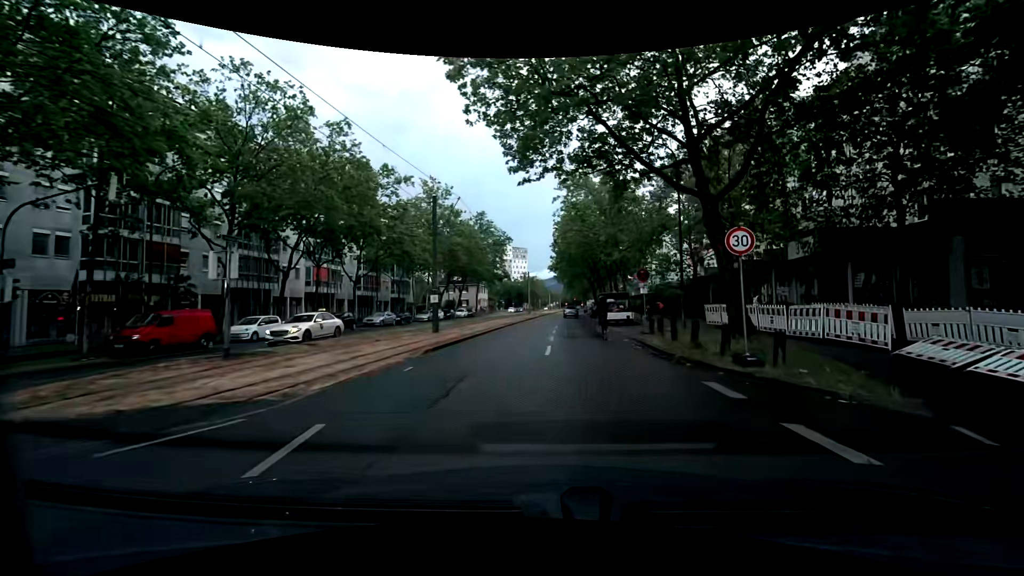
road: tertiary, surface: asphalt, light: Day
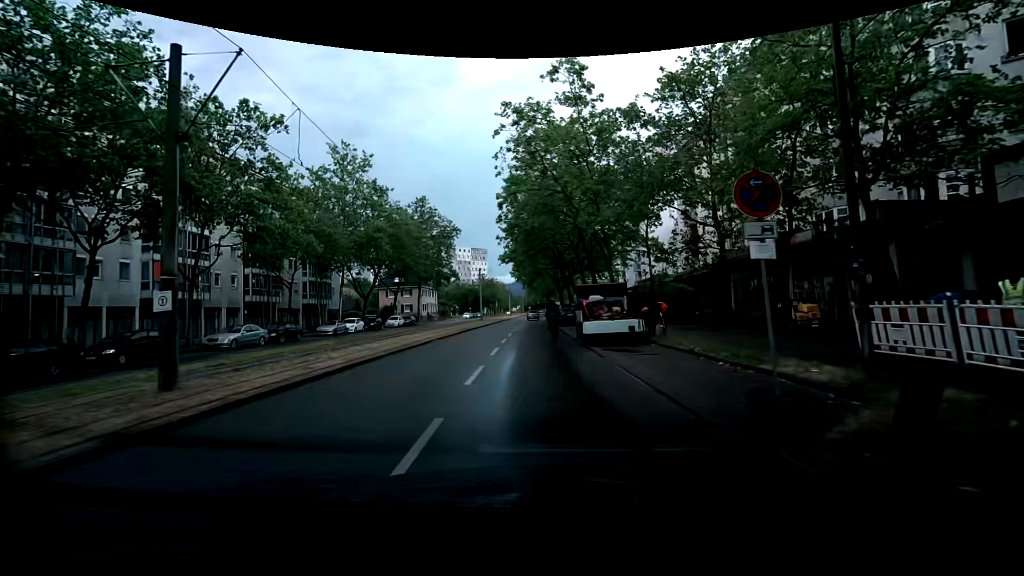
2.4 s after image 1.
(+1.4, +16.3) m; +7°
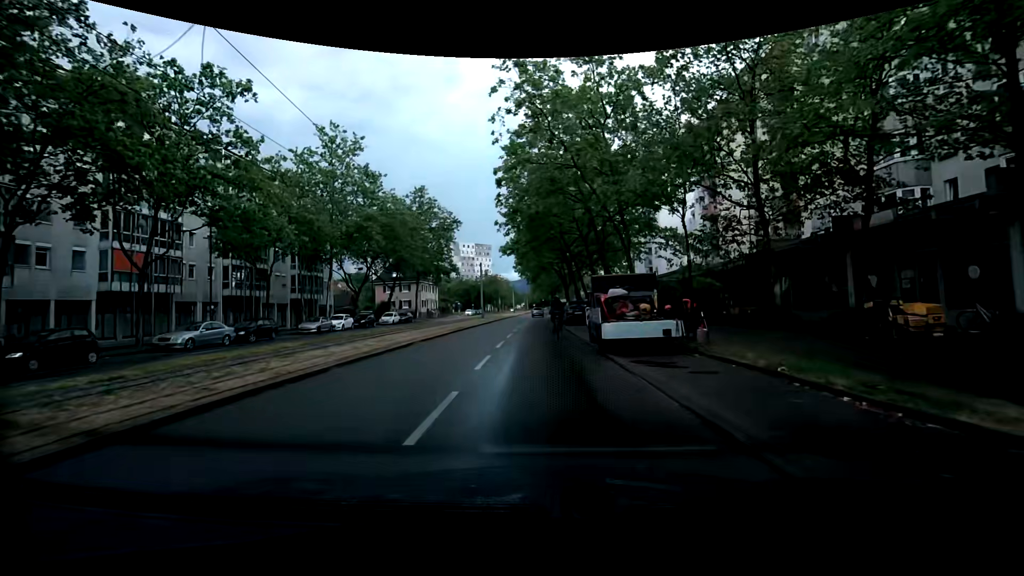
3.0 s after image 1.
(0.0, +4.3) m; -2°
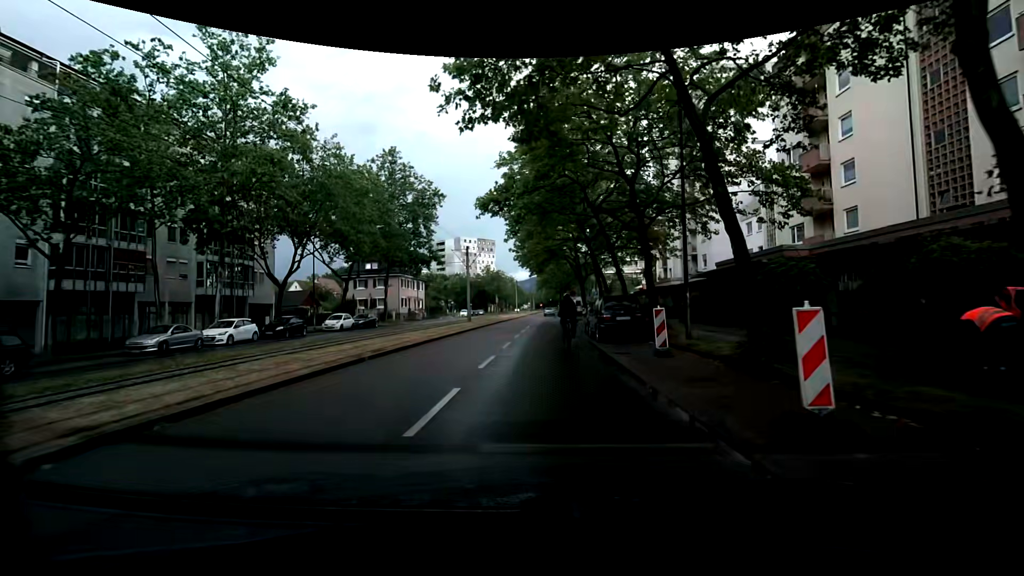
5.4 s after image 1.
(+0.9, +17.5) m; +2°
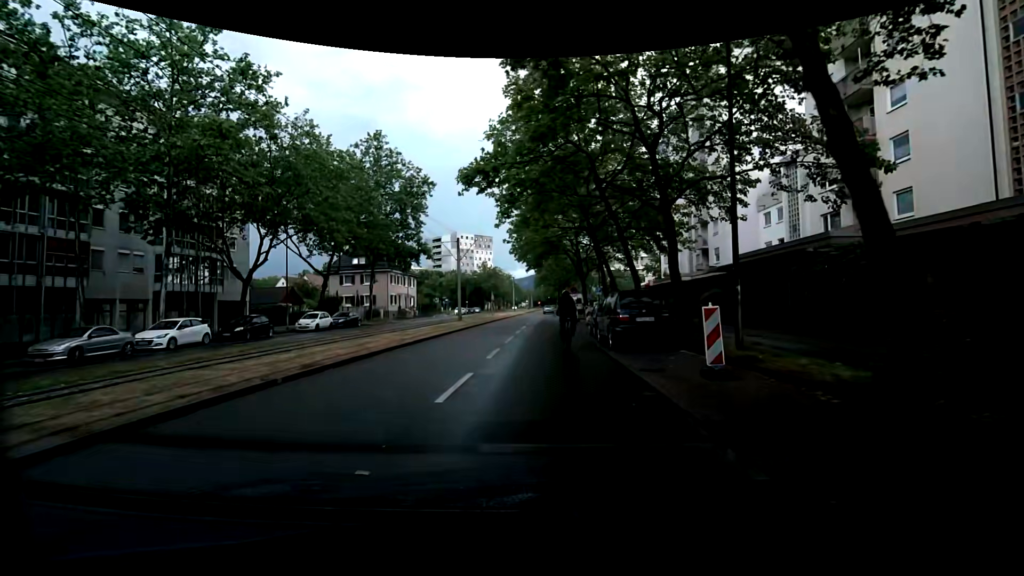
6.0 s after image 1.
(0.0, +4.3) m; -1°
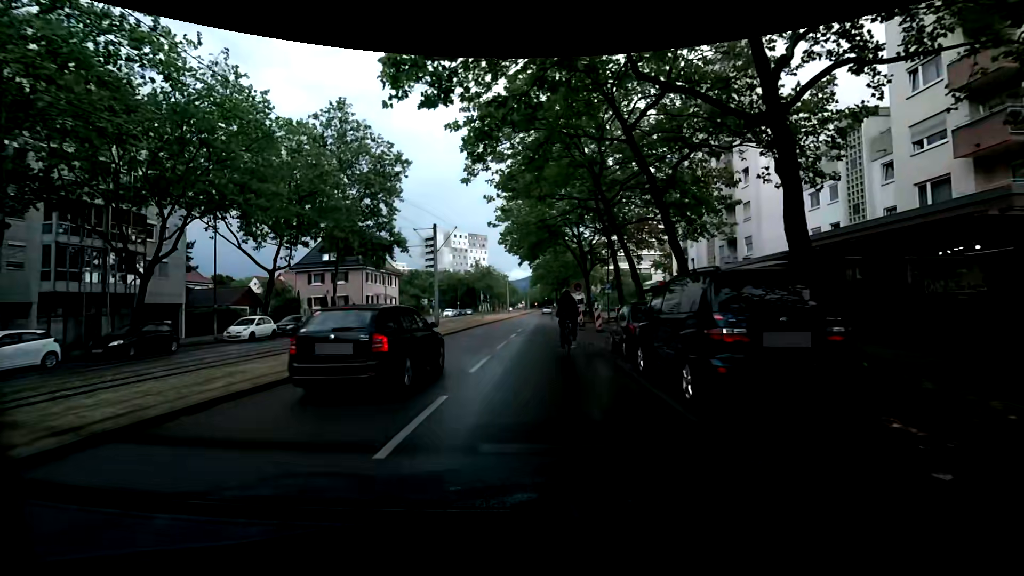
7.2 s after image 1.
(-0.1, +8.2) m; +1°
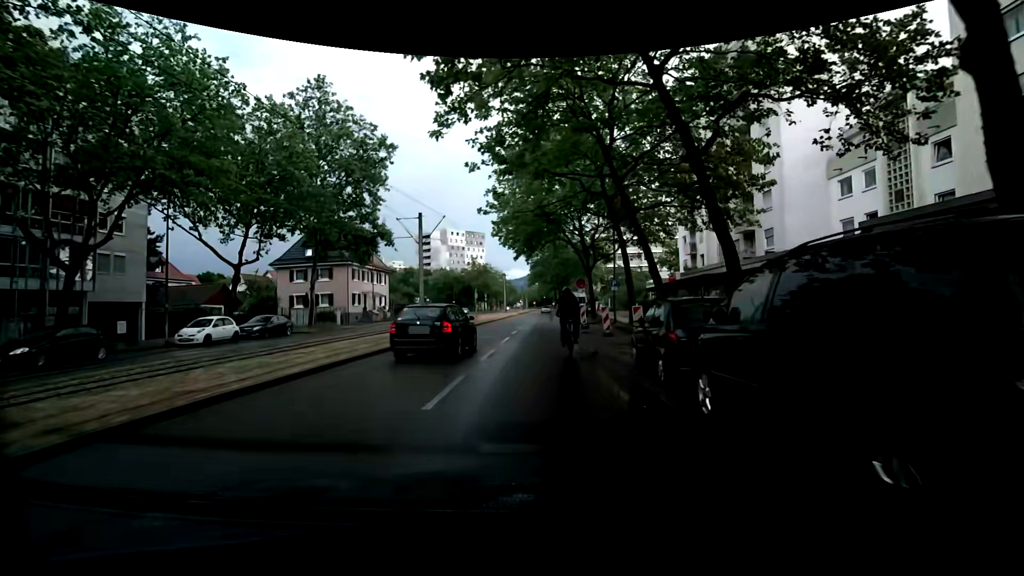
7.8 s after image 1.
(0.0, +3.8) m; 0°
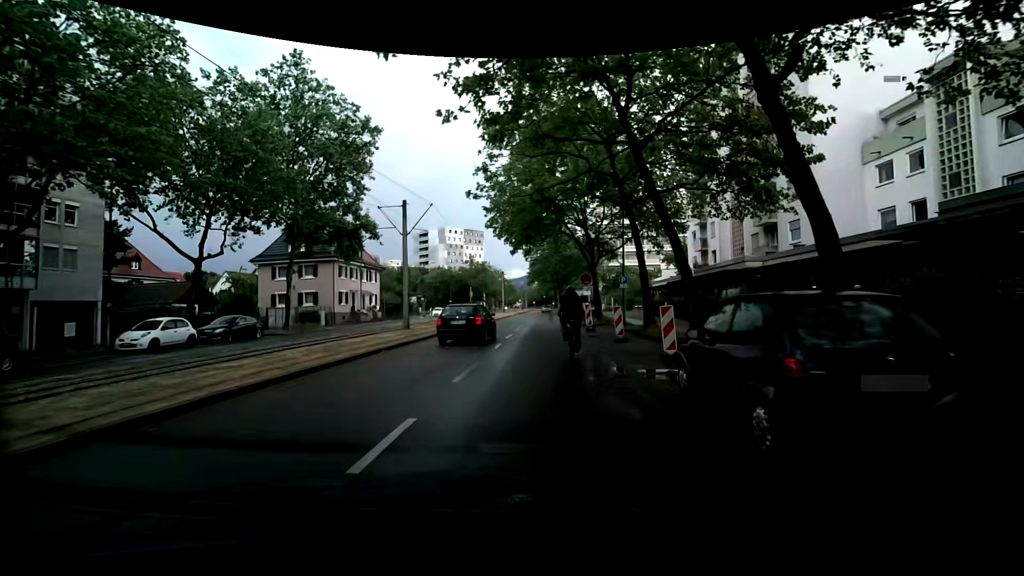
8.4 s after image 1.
(+0.1, +3.6) m; 0°
